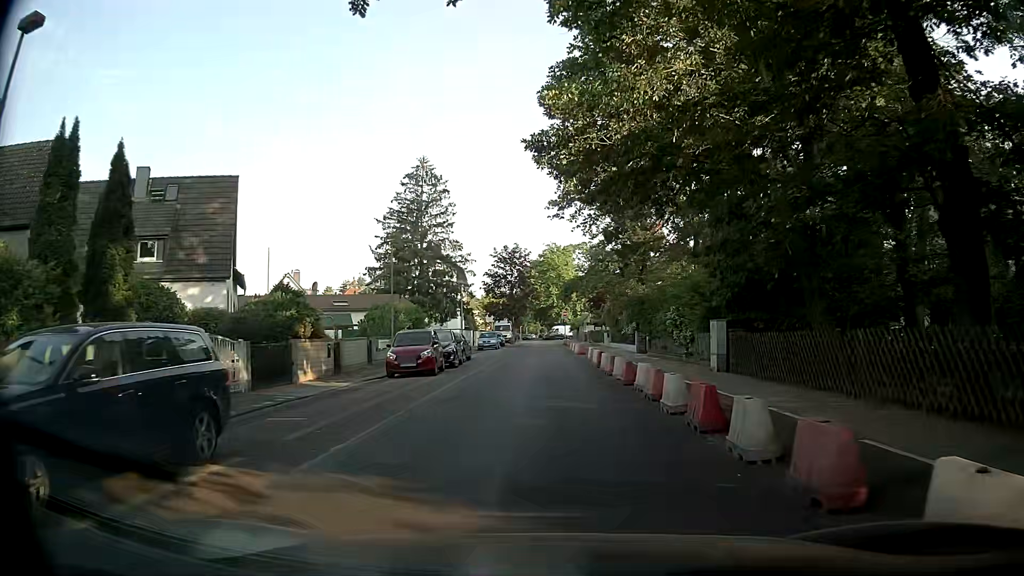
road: residential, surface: asphalt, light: Day
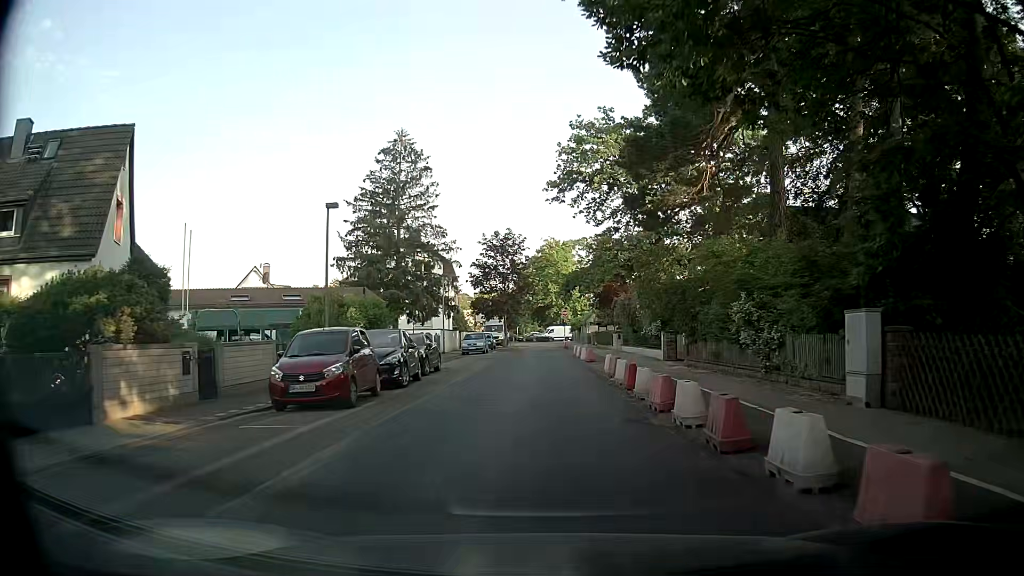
(+0.1, +9.5) m; +1°
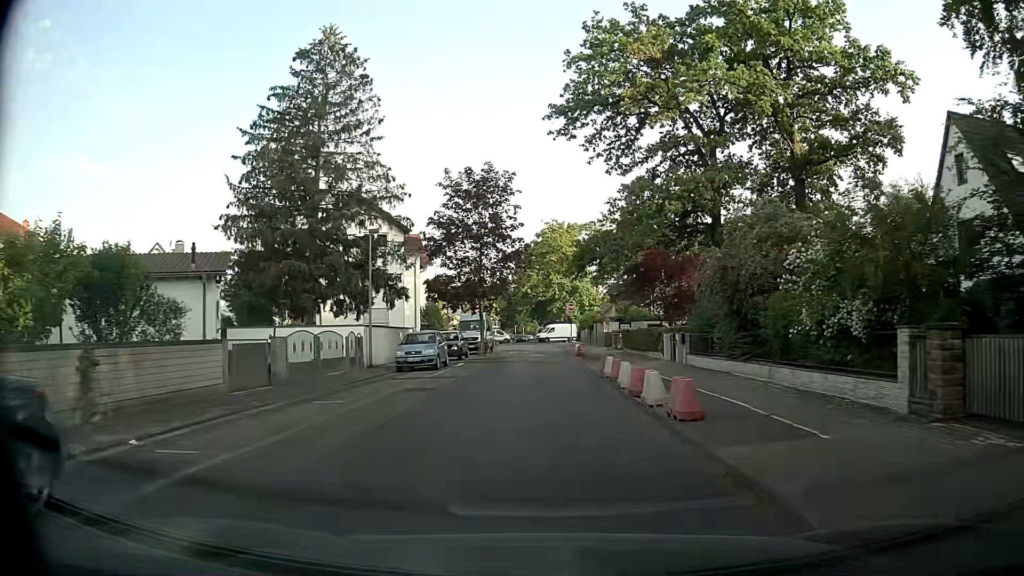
(-0.1, +20.7) m; 0°
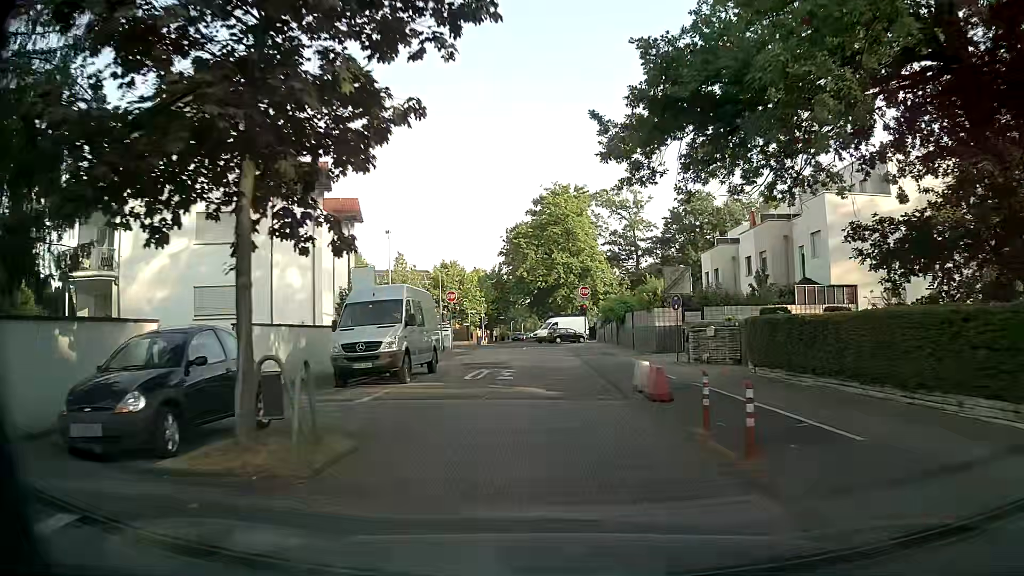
(-0.2, +25.7) m; -1°
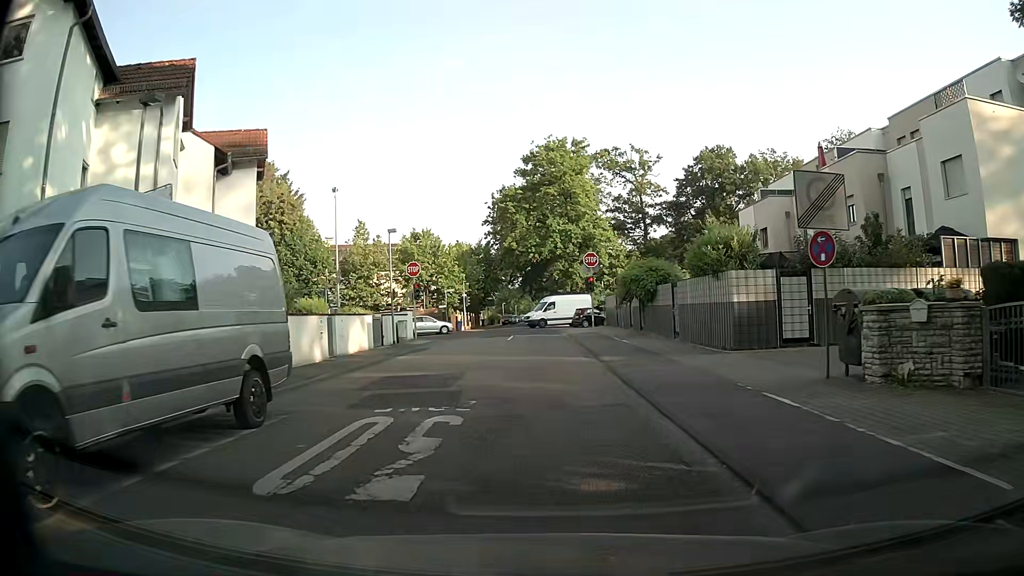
(+0.1, +13.6) m; +1°
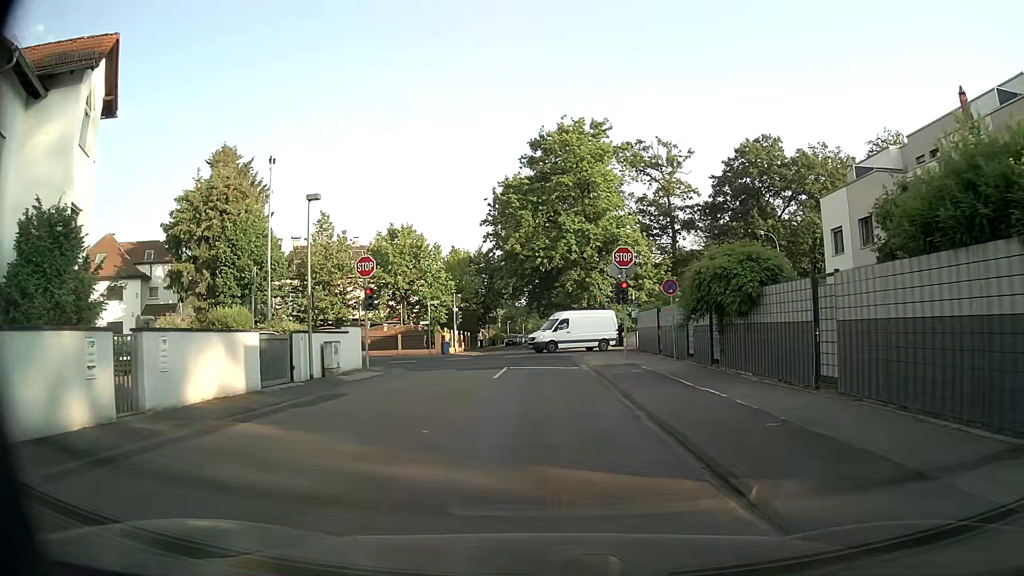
(-0.3, +13.0) m; -1°
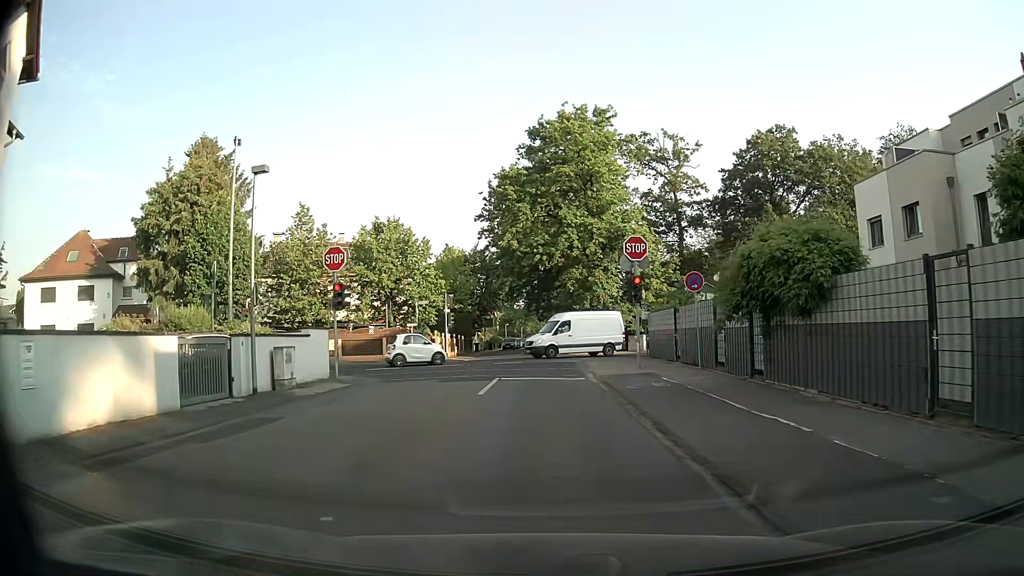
(0.0, +4.2) m; 0°
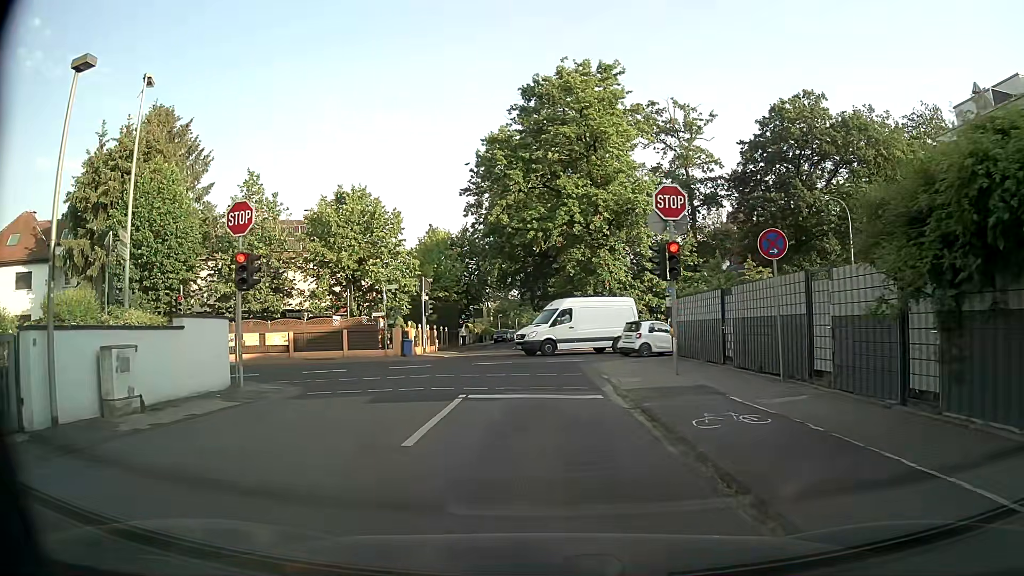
(0.0, +7.6) m; 0°
